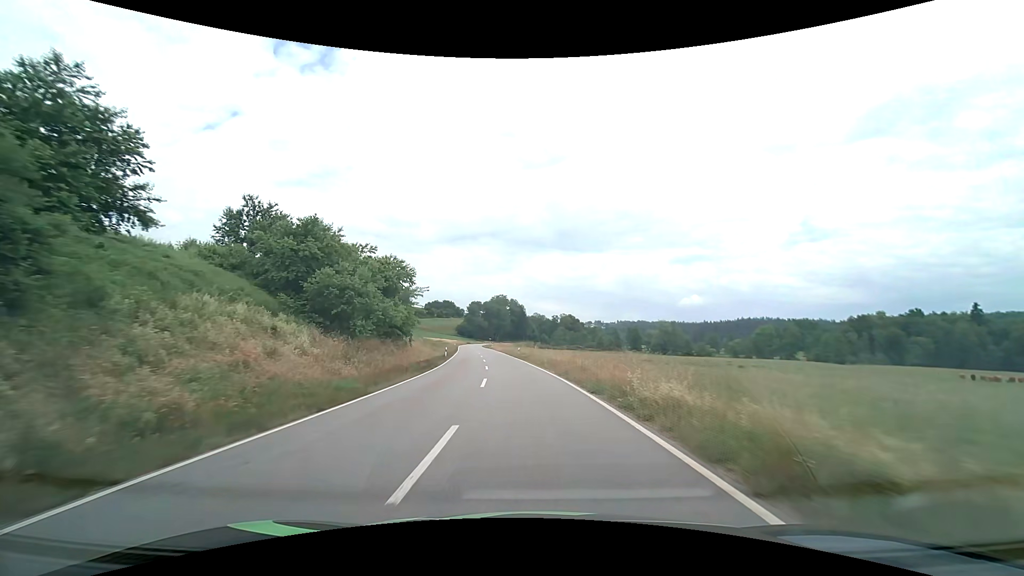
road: tertiary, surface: asphalt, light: Day
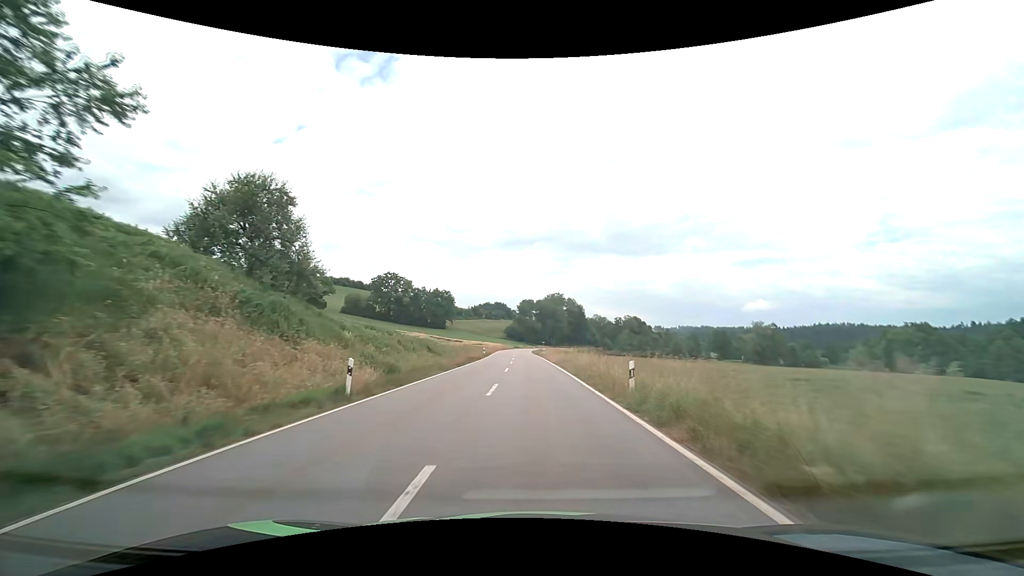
(-2.4, +39.1) m; -6°
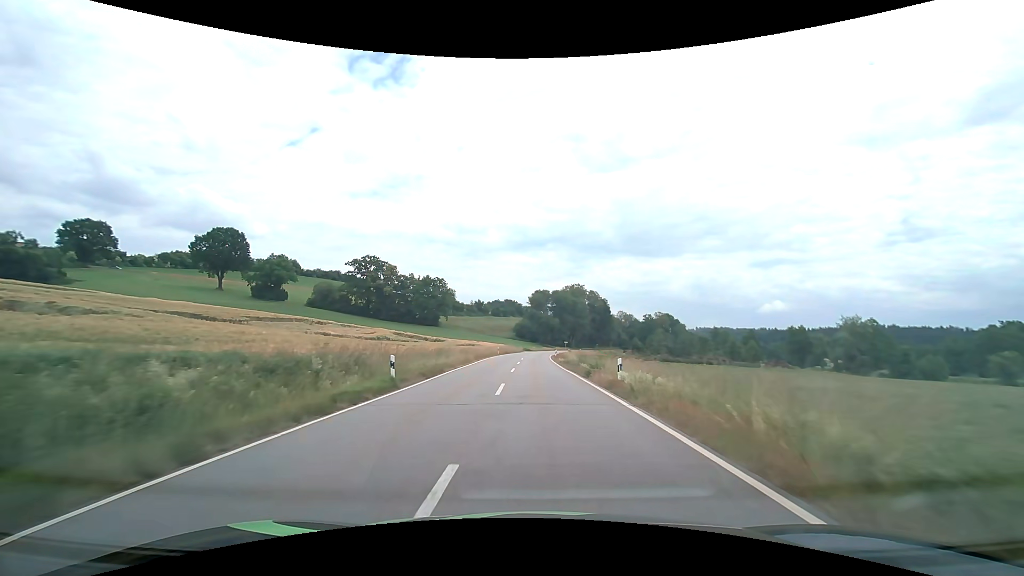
(-0.9, +48.7) m; -2°
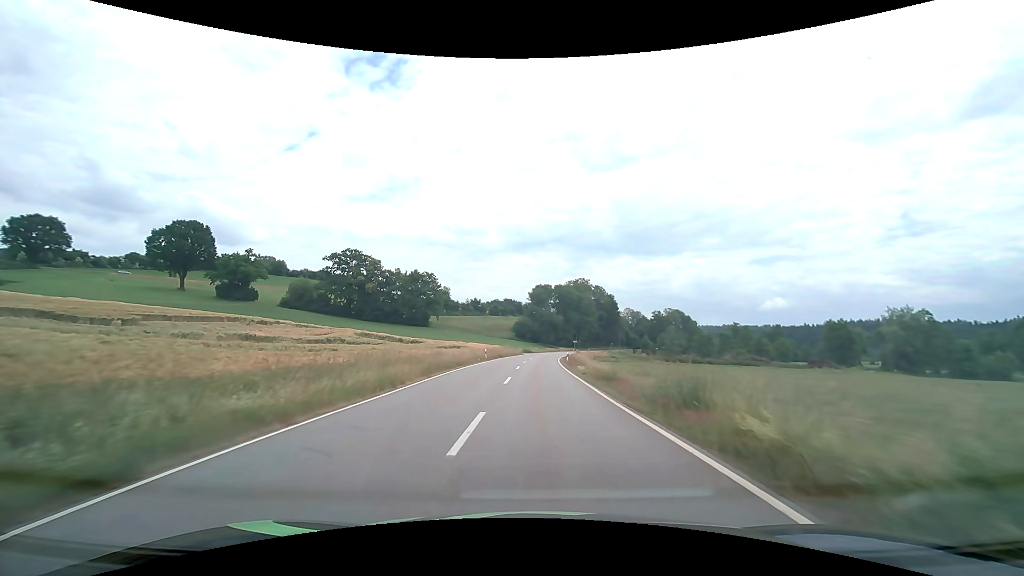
(0.0, +19.7) m; 0°
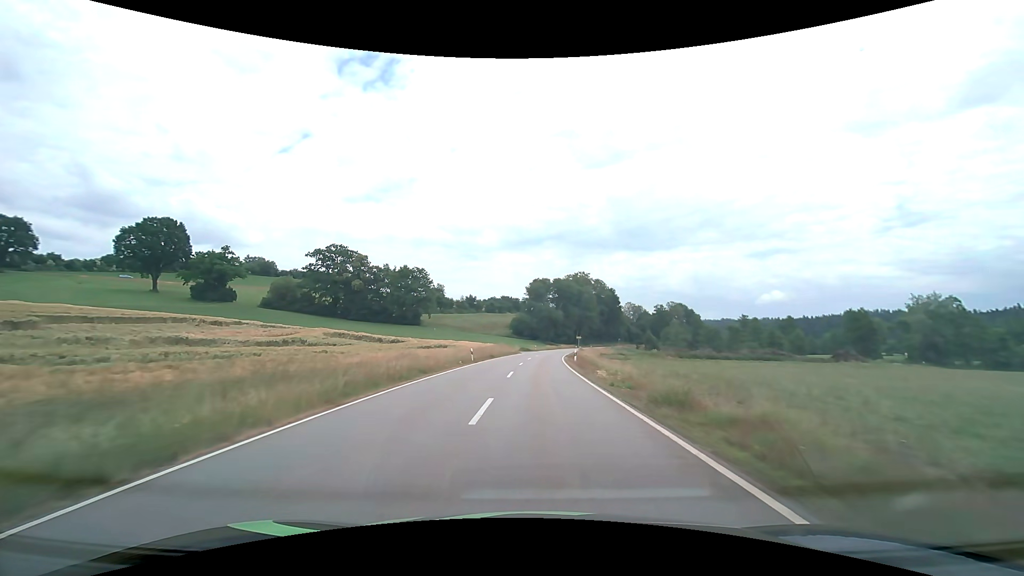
(0.0, +10.0) m; 0°
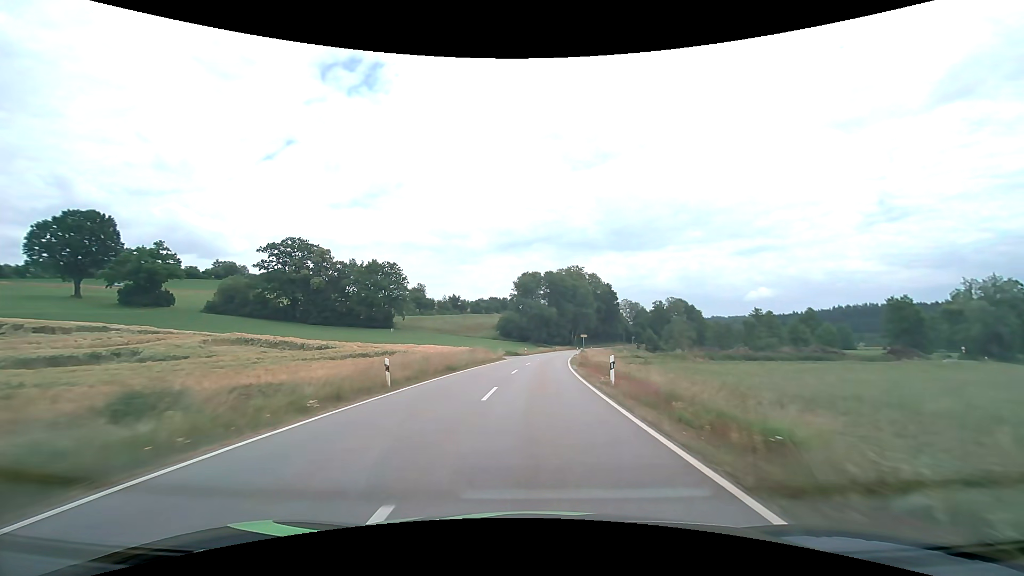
(+0.1, +20.2) m; +1°
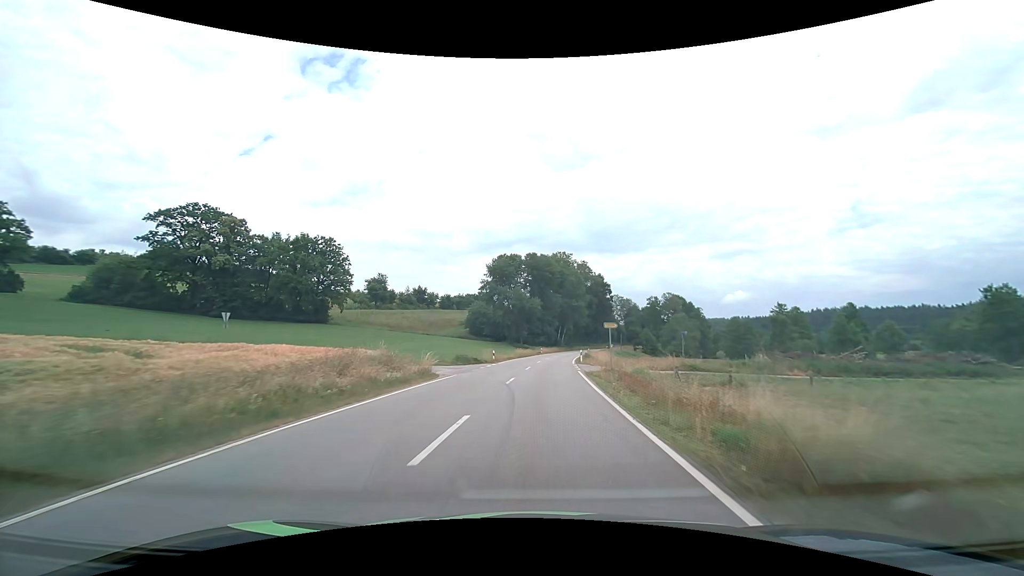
(+0.7, +30.8) m; +2°
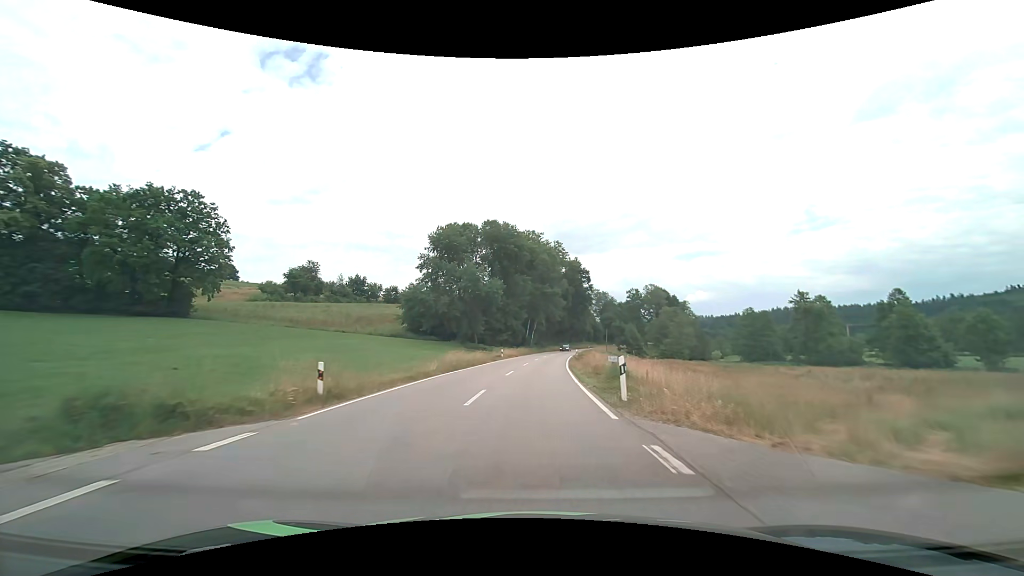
(+1.1, +31.3) m; +4°
(0, +10) (0, +20) (+1, +30) (+1, +40) (+2, +50) (+3, +60) (+4, +70) (+5, +80) (+7, +90) (+8, +100) m
